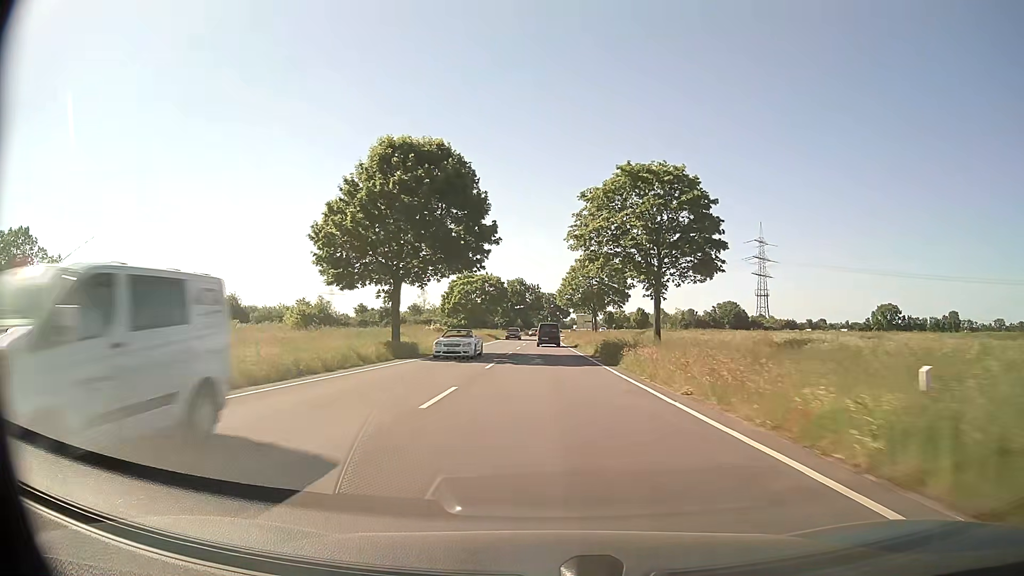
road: secondary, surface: asphalt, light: Day
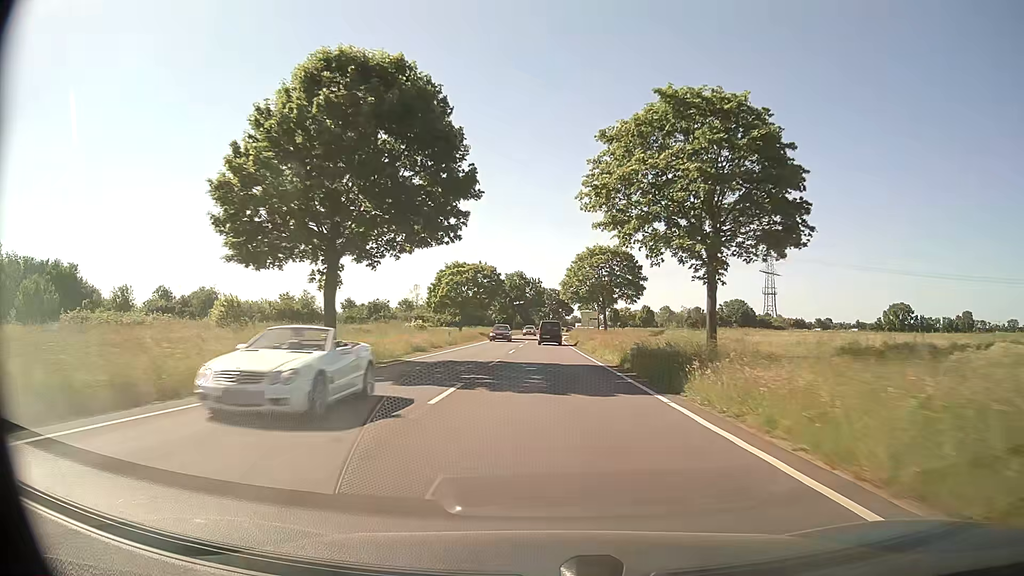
(0.0, +11.4) m; 0°
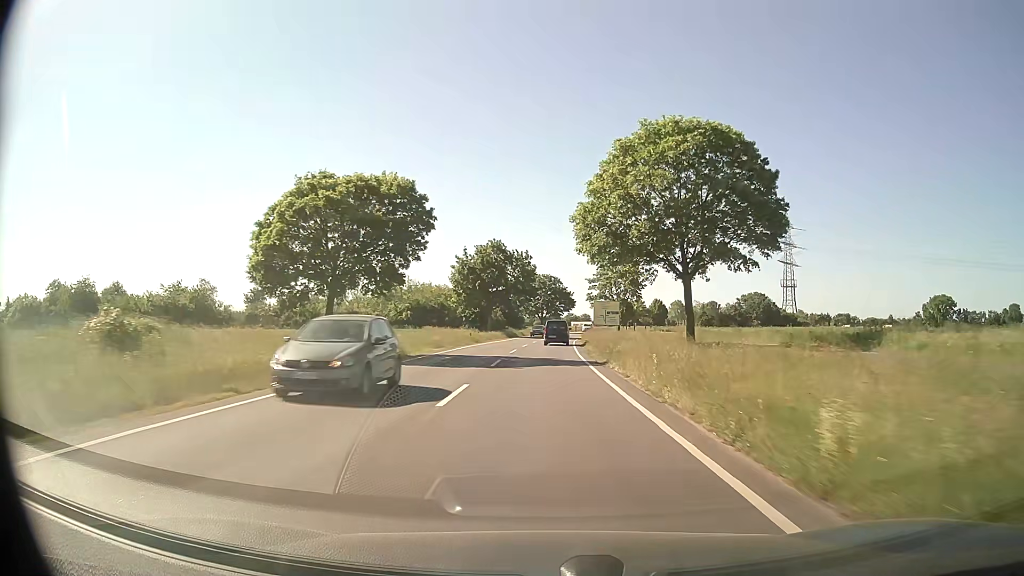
(0.0, +44.7) m; 0°
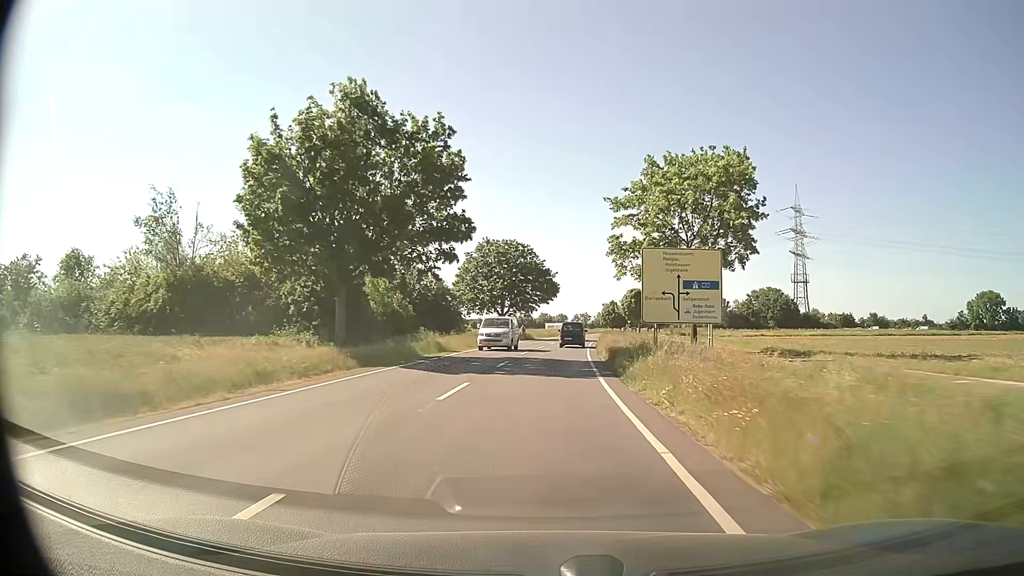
(+1.2, +54.0) m; +2°
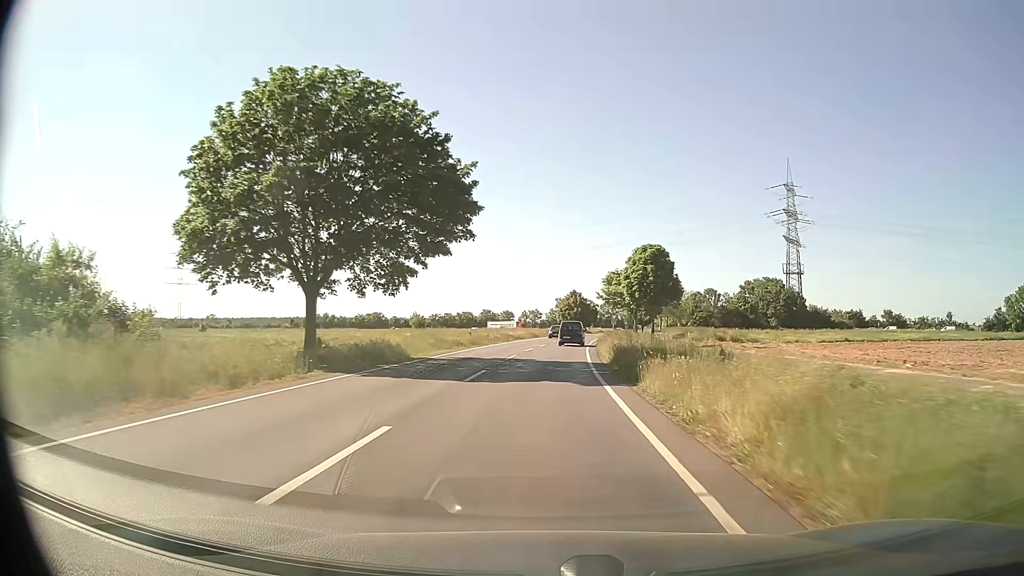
(+2.1, +51.9) m; +4°
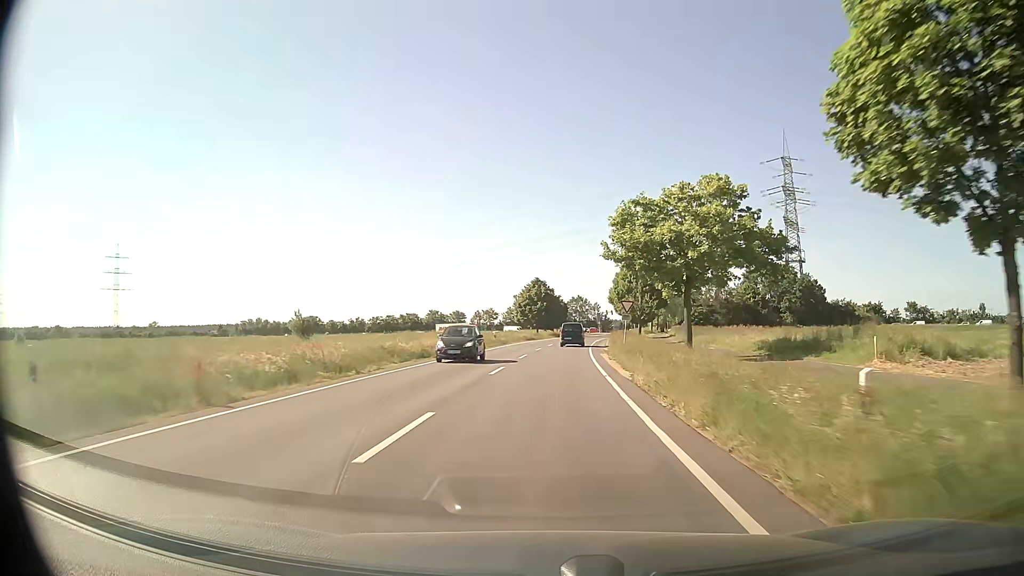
(+1.2, +40.0) m; +3°
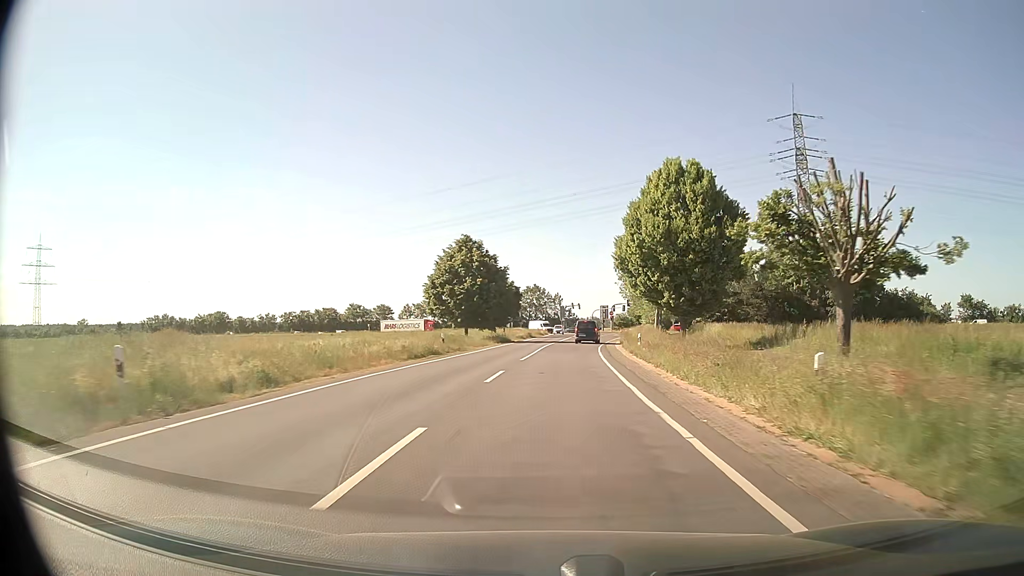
(+1.7, +48.3) m; +4°
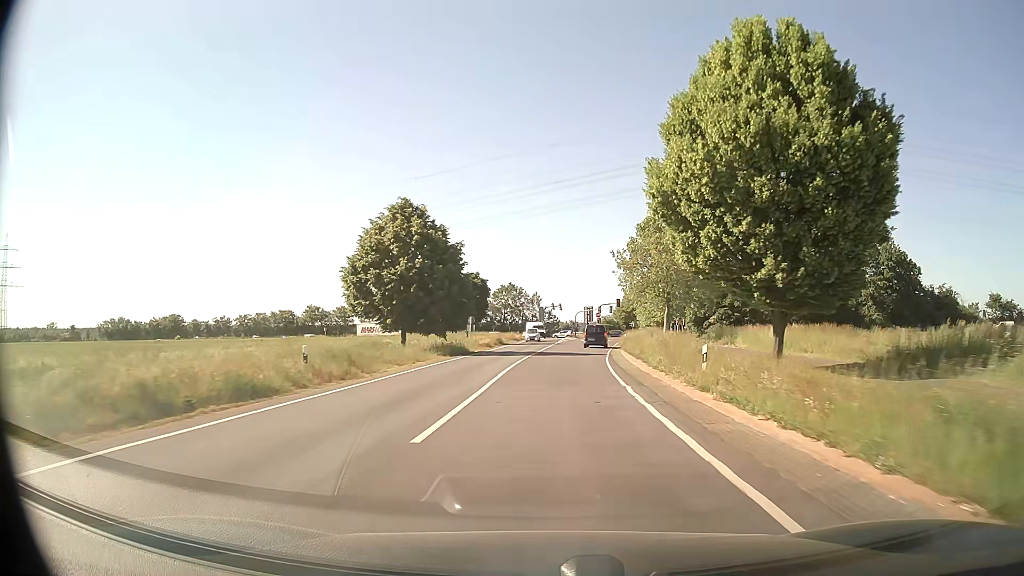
(+0.3, +18.8) m; +2°
